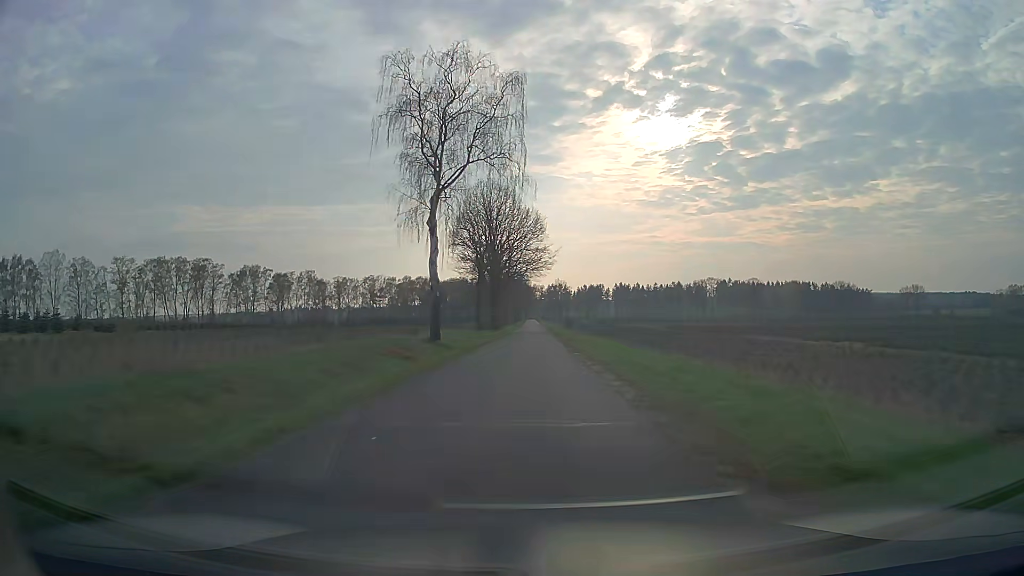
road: unclassified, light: Day
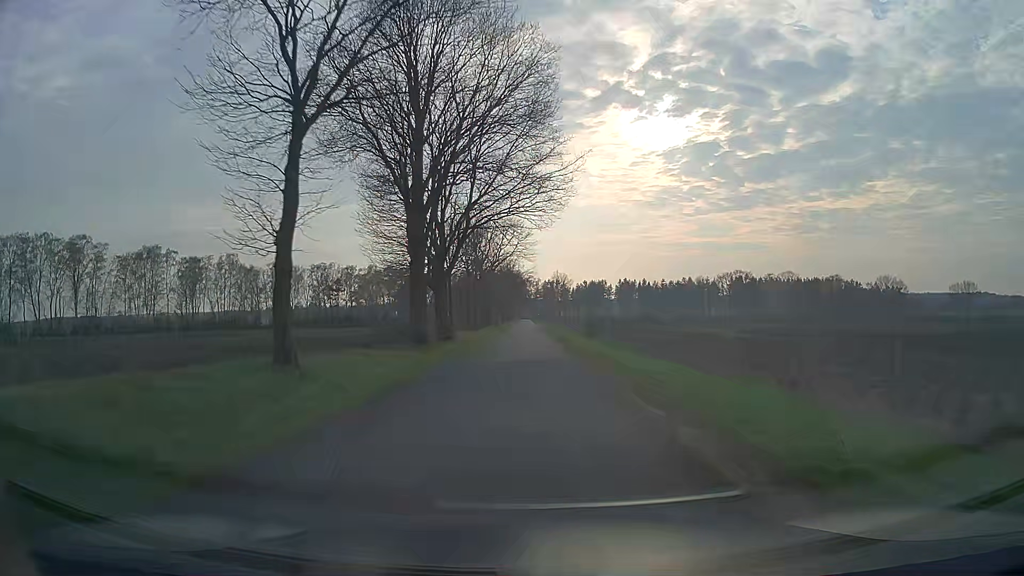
(+0.3, +52.0) m; 0°
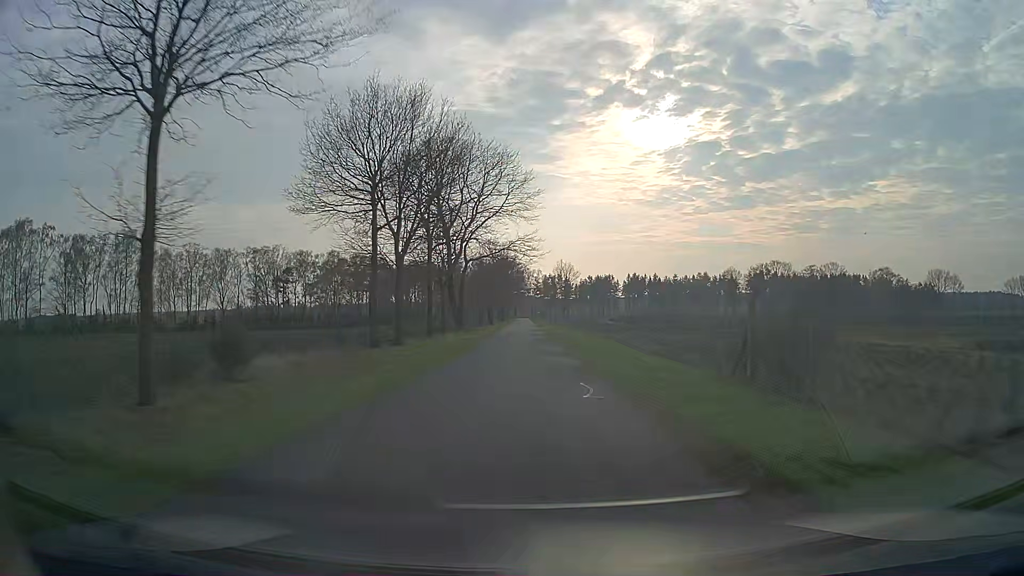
(+0.1, +43.1) m; 0°
(0, +10) (0, +20) (0, +30) (0, +40) (0, +50) (0, +60) (0, +70) (0, +80) (0, +90) (-1, +100) m
